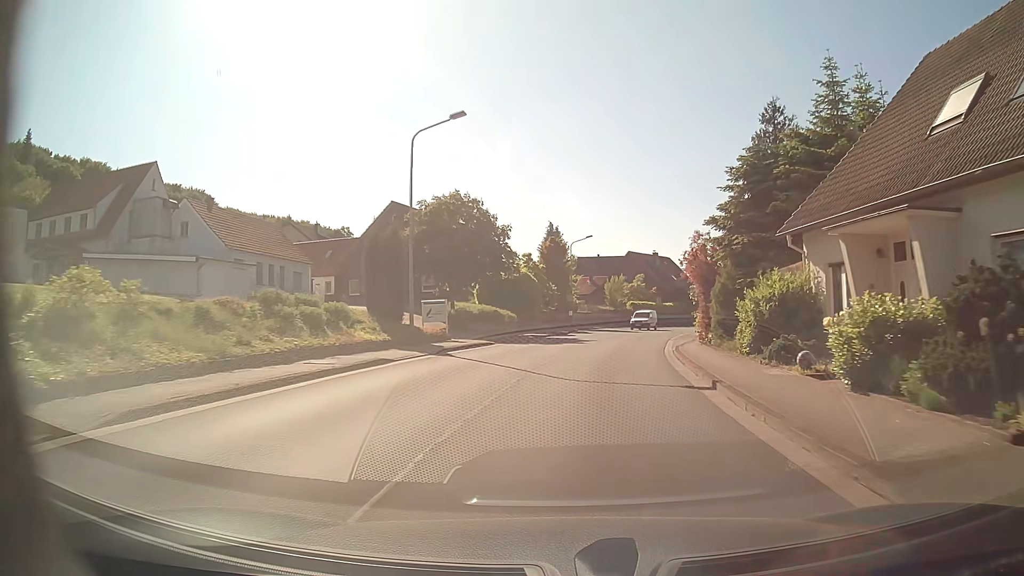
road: tertiary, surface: asphalt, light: Day
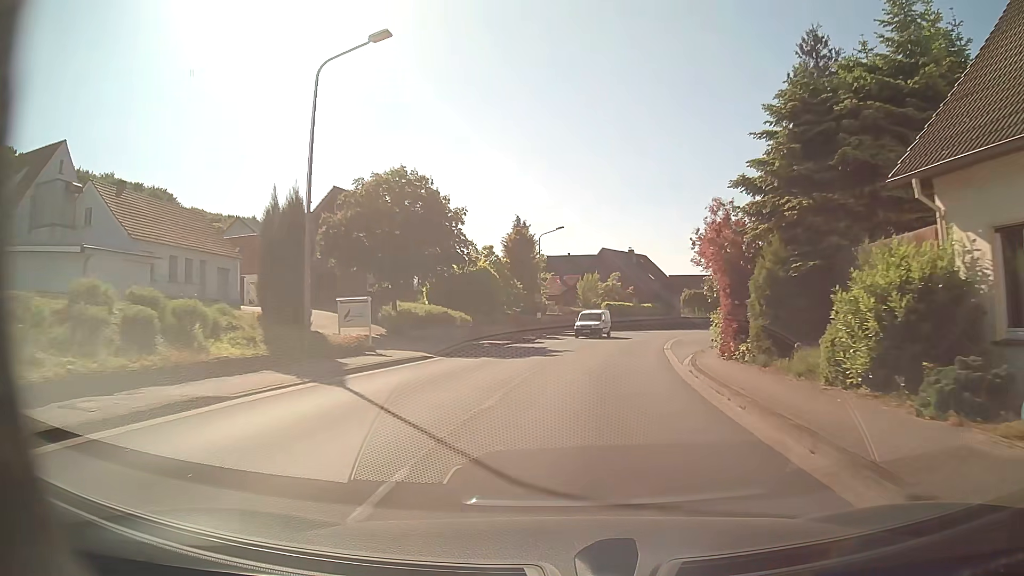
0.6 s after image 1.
(+0.3, +8.2) m; +3°
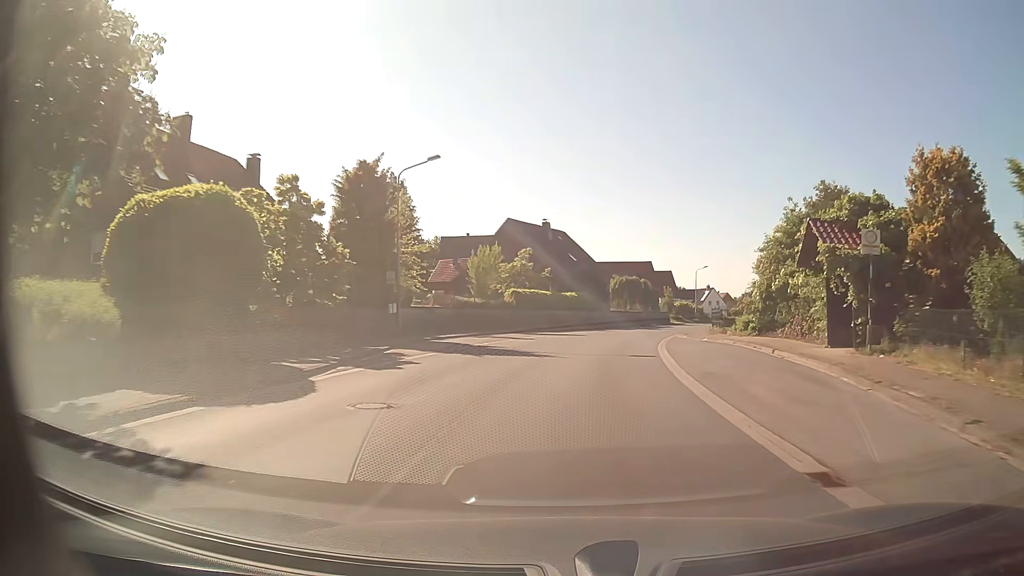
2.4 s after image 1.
(+1.6, +24.4) m; +8°
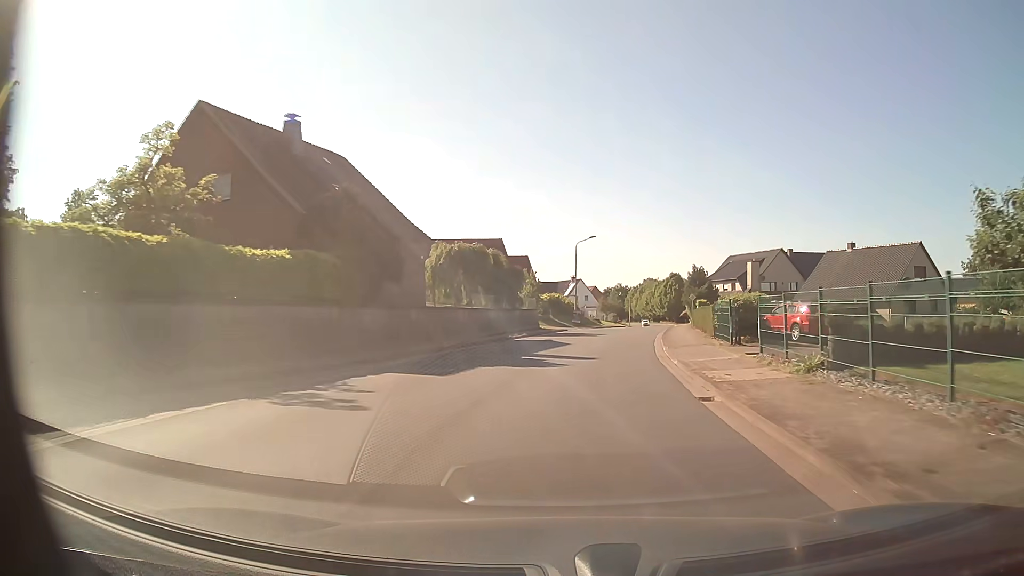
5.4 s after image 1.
(+4.3, +40.4) m; +13°
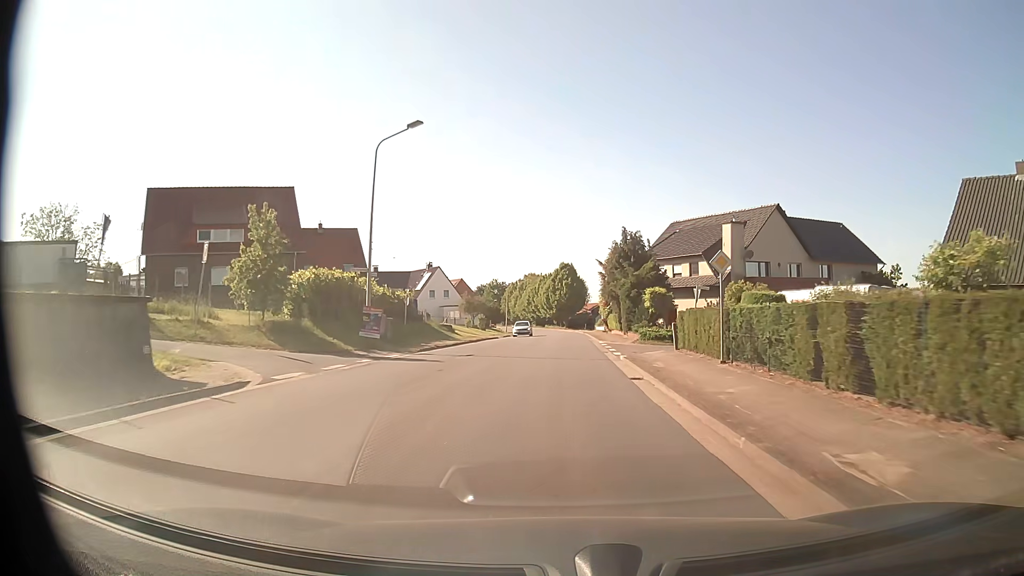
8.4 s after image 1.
(+4.2, +40.4) m; +10°
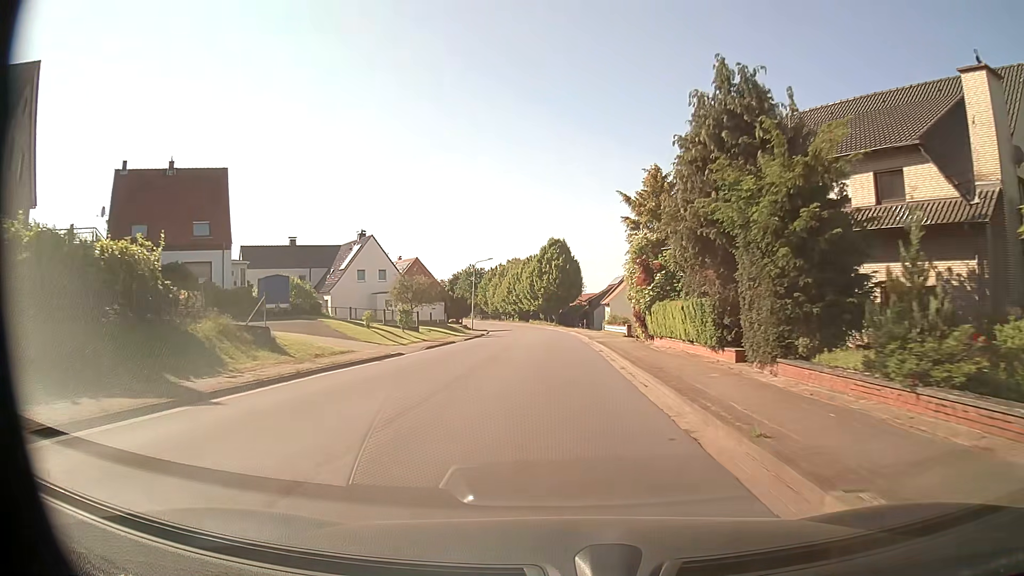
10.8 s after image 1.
(+0.4, +32.6) m; +1°
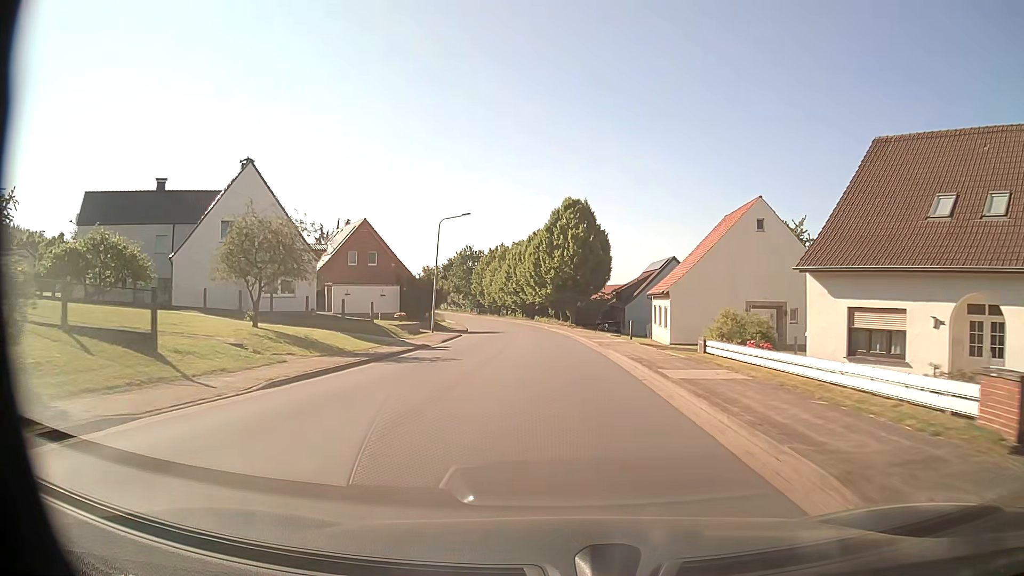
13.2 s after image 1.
(-0.3, +32.7) m; 0°
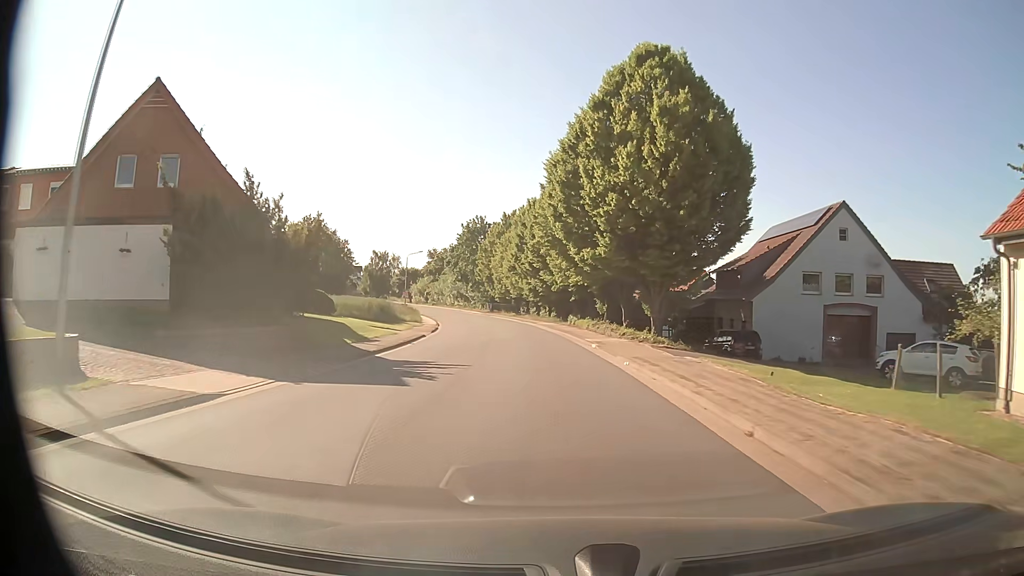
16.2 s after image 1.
(-1.4, +40.7) m; -4°
(0, +10) (0, +20) (-1, +30) (-2, +40) (-4, +50) (-5, +60) (-7, +69) (-9, +79) (-12, +89) (-15, +99) m
